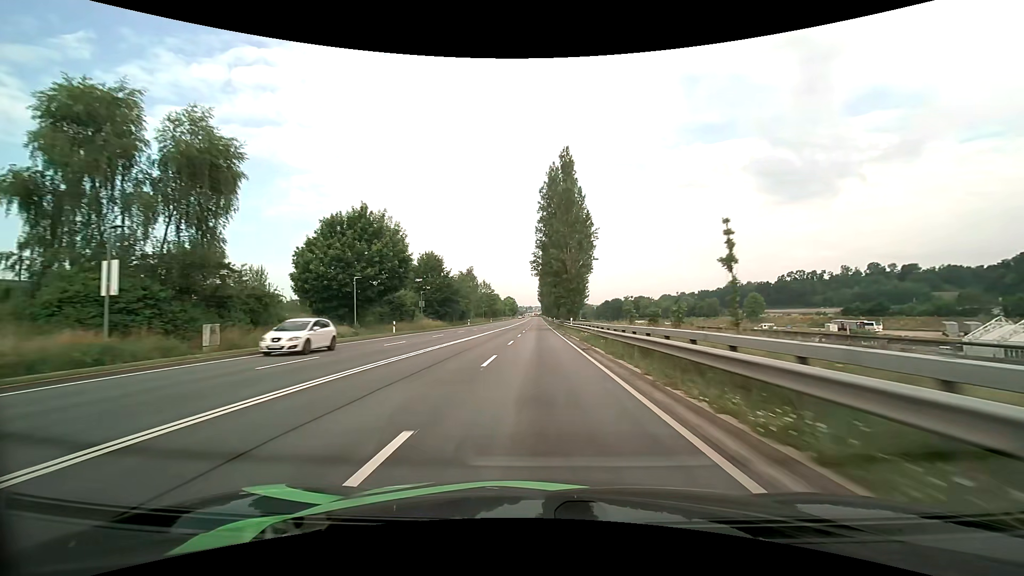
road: primary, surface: asphalt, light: Day
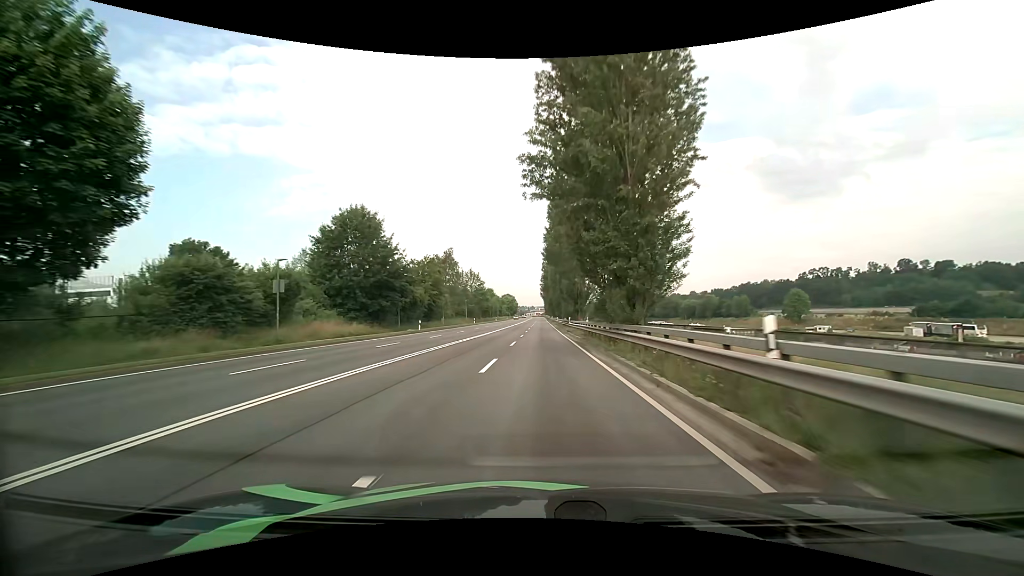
(-0.1, +37.6) m; 0°
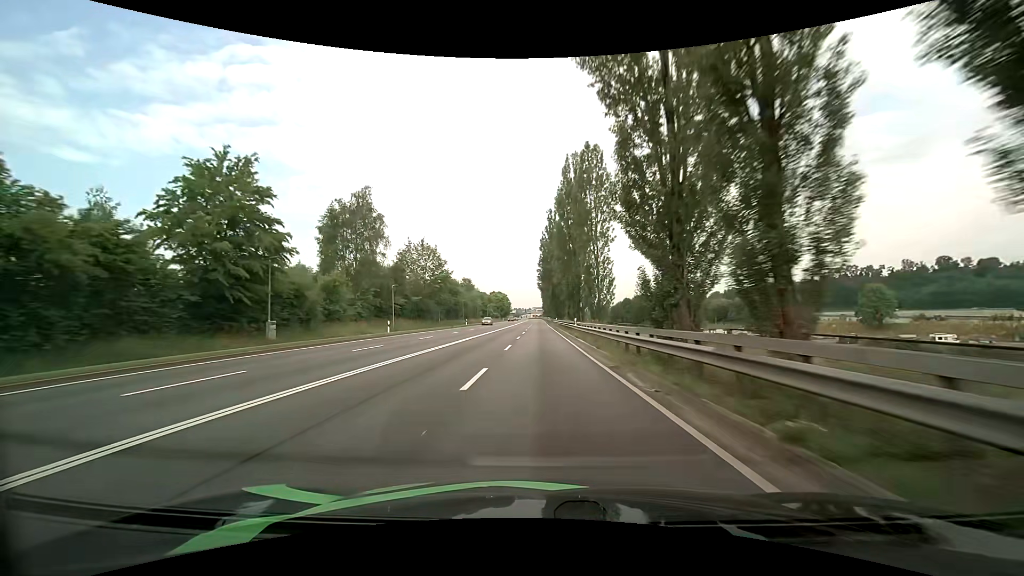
(+0.1, +50.9) m; 0°
(0, +10) (0, +20) (0, +30) (0, +40) (0, +50) (0, +60) (0, +70) (0, +80) (0, +90) (0, +100) m
